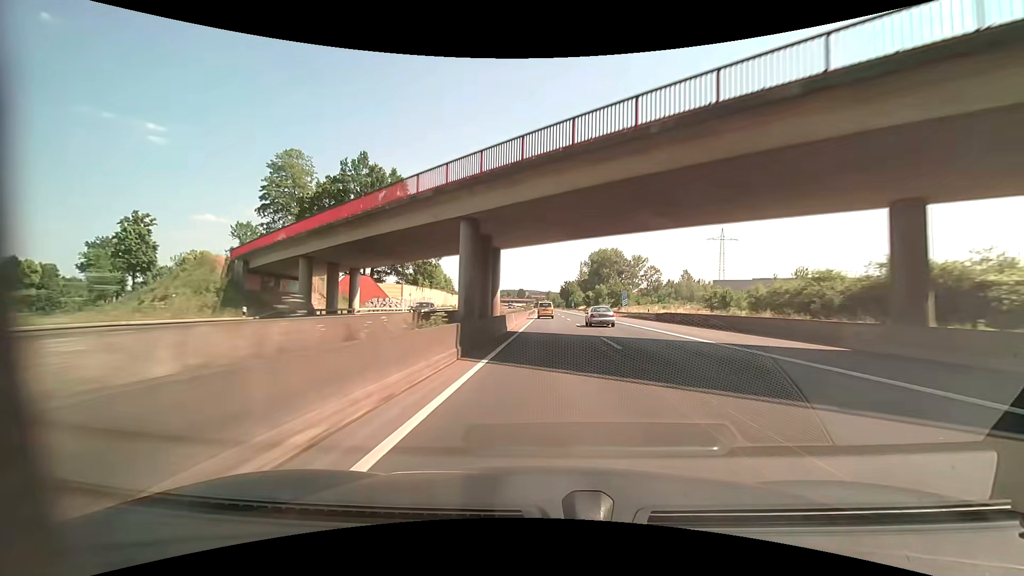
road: motorway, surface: asphalt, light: Day
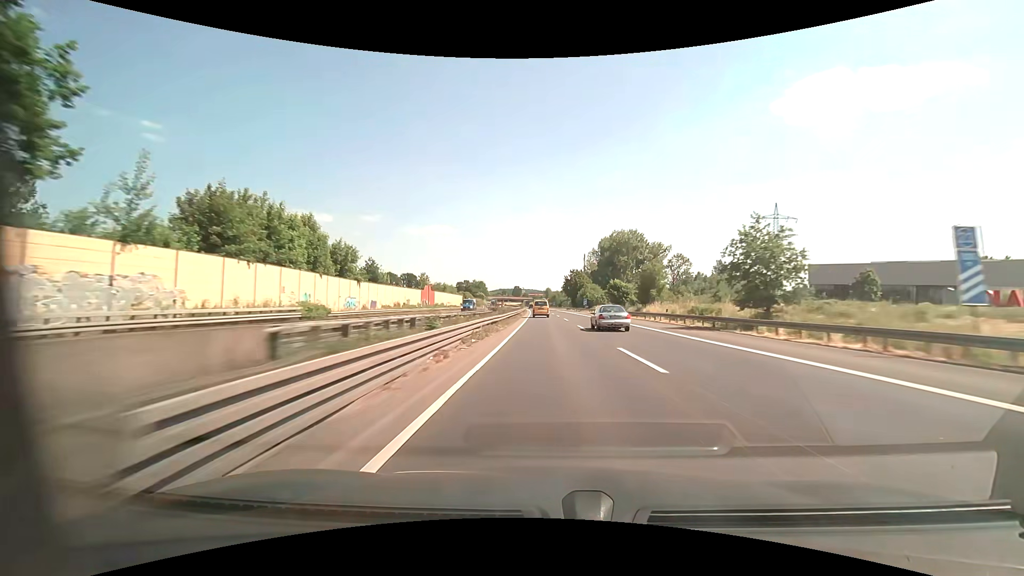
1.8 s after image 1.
(+0.1, +59.9) m; 0°
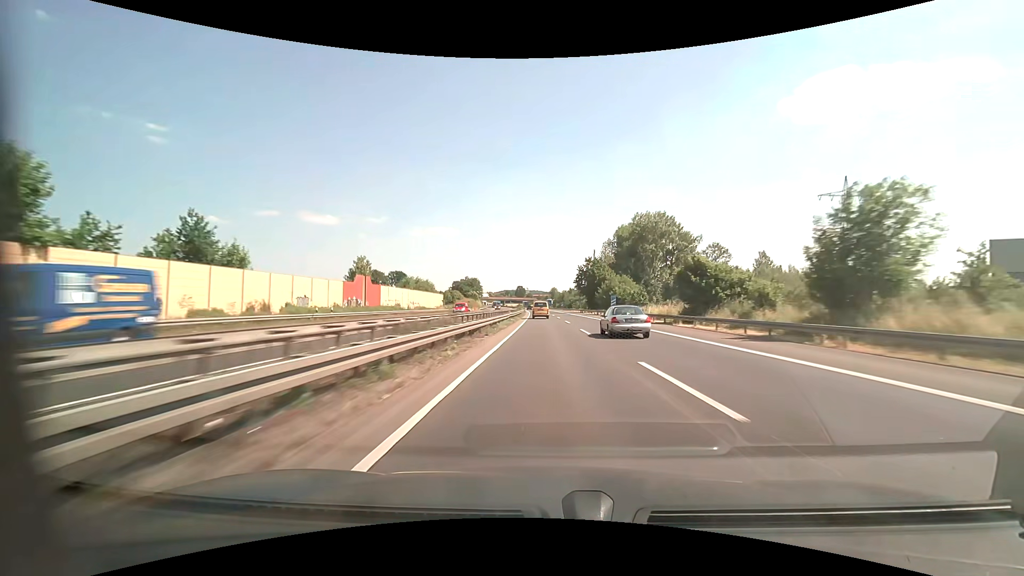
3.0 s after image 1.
(-0.2, +40.1) m; -1°
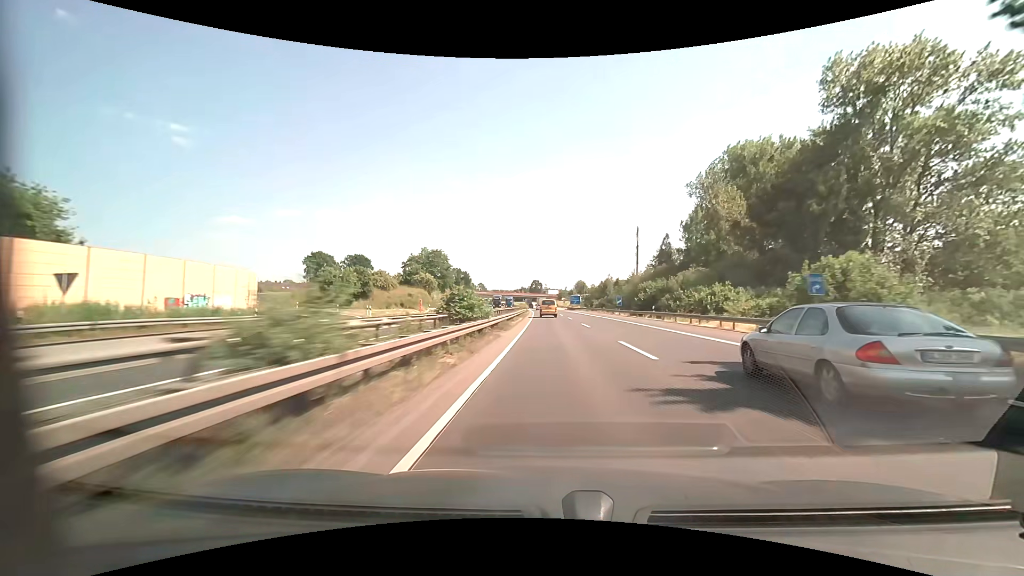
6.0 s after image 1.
(-2.0, +101.0) m; -2°
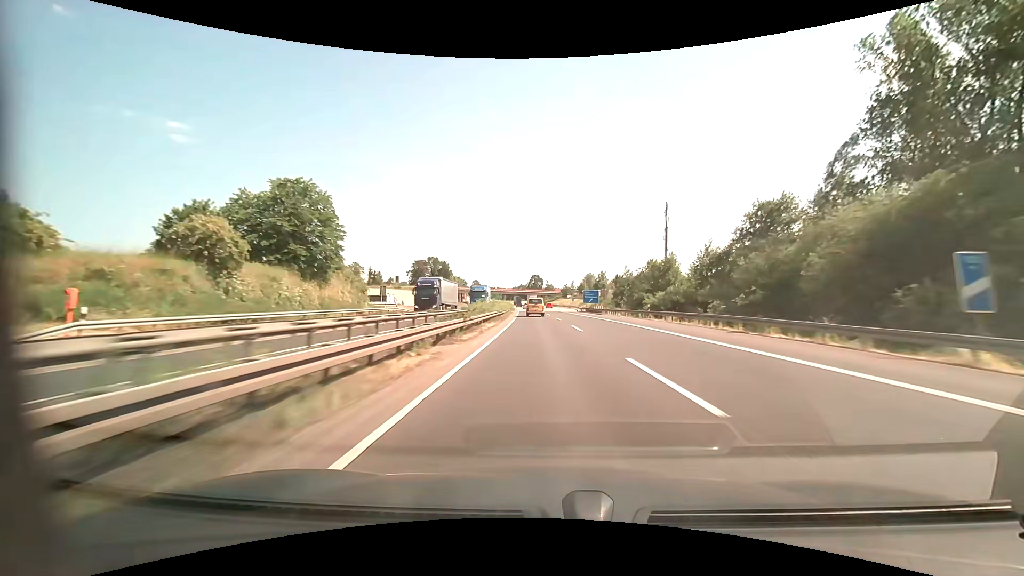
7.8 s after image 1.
(+0.1, +60.3) m; 0°
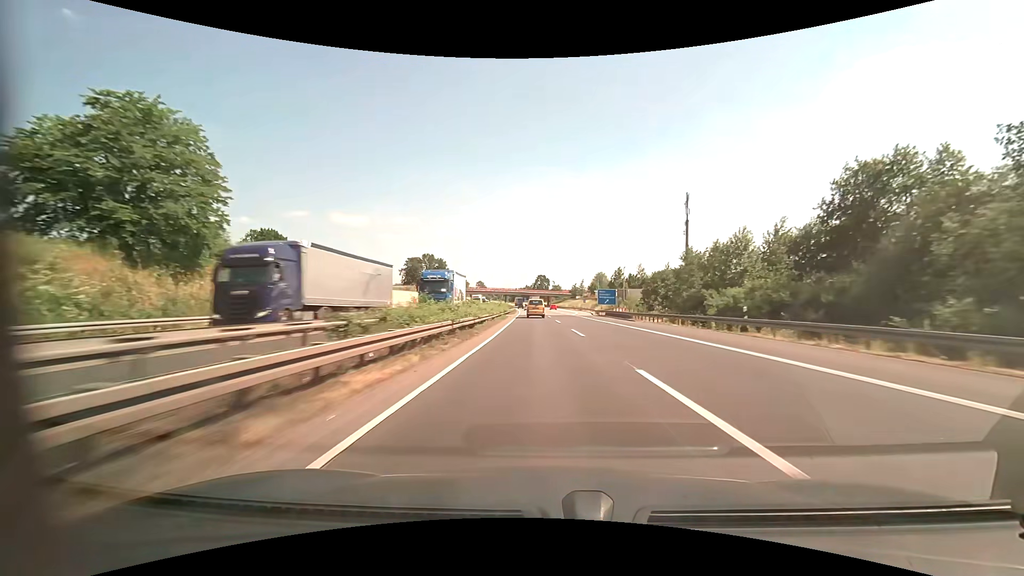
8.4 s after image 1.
(-0.1, +20.0) m; -1°
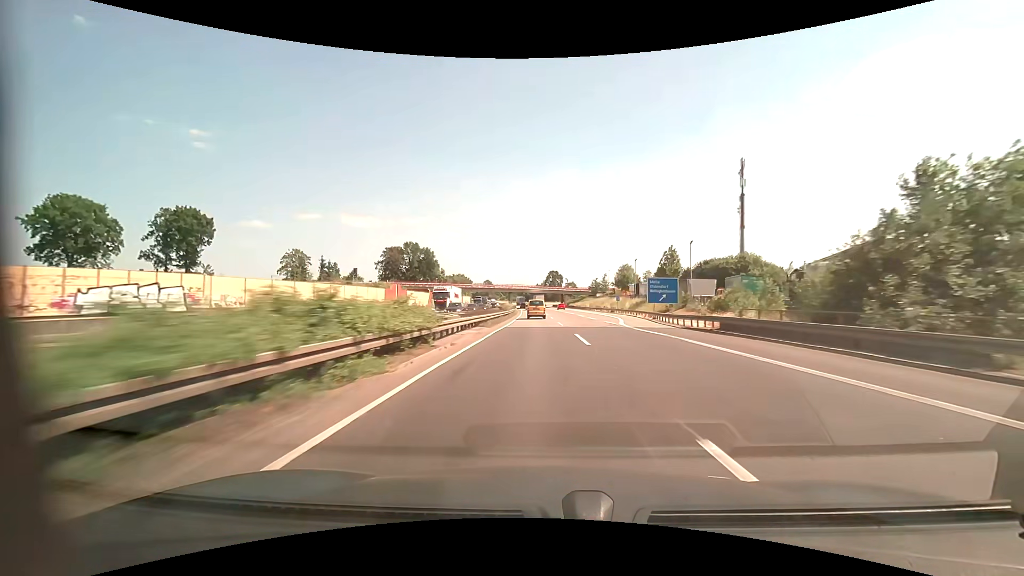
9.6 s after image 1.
(-0.5, +39.8) m; -1°
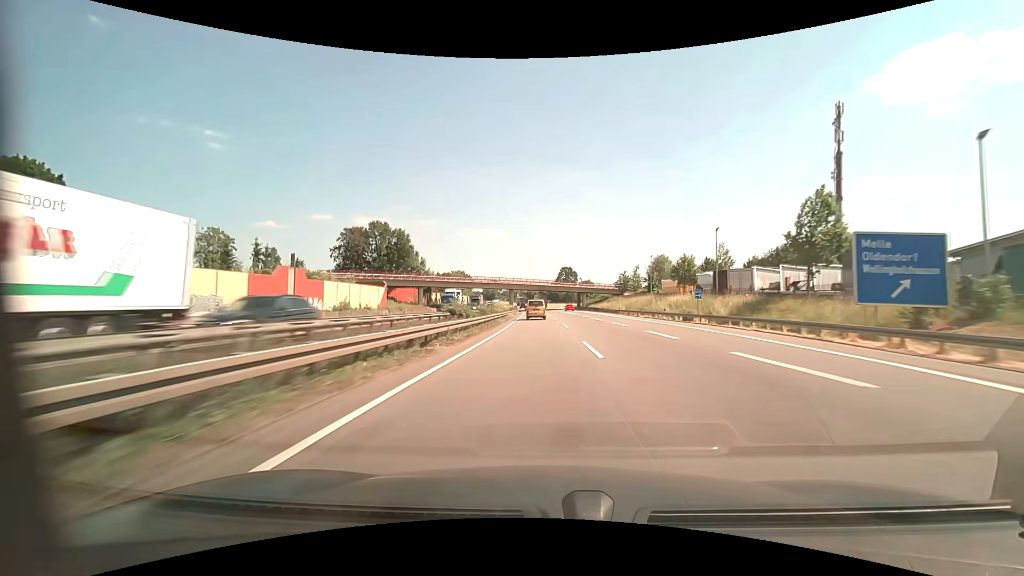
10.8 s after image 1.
(-0.5, +39.6) m; -1°
(0, +10) (0, +20) (0, +30) (0, +40) (-1, +50) (-1, +60) (-1, +70) (-2, +80) (-2, +90) (-2, +100) m
